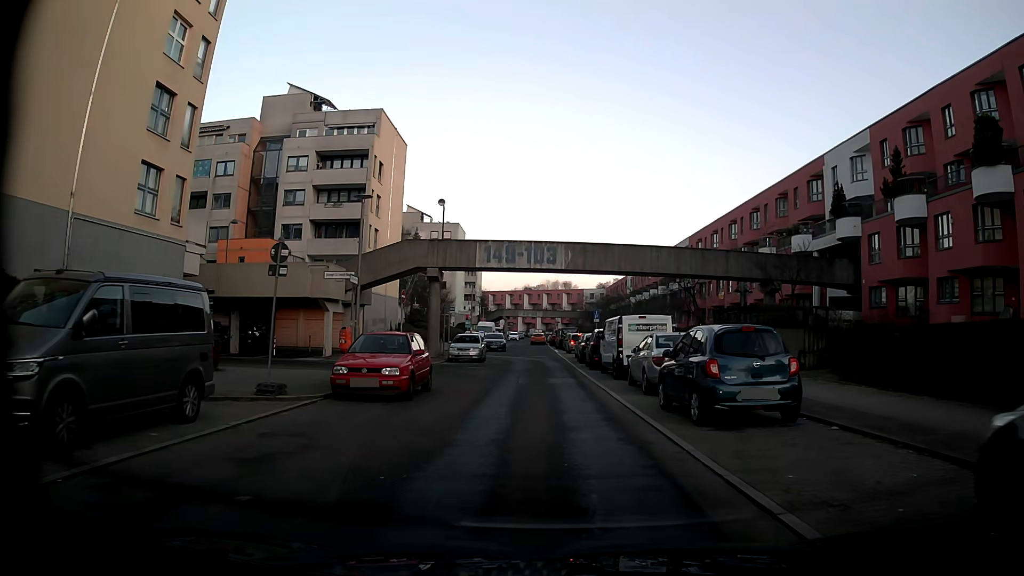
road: residential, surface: asphalt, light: Day
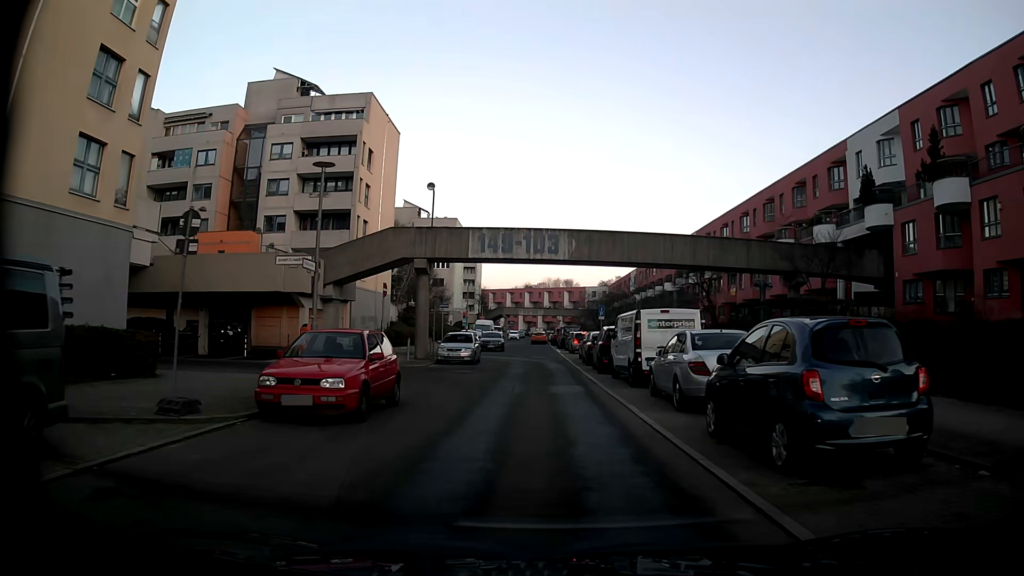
(0.0, +3.8) m; 0°
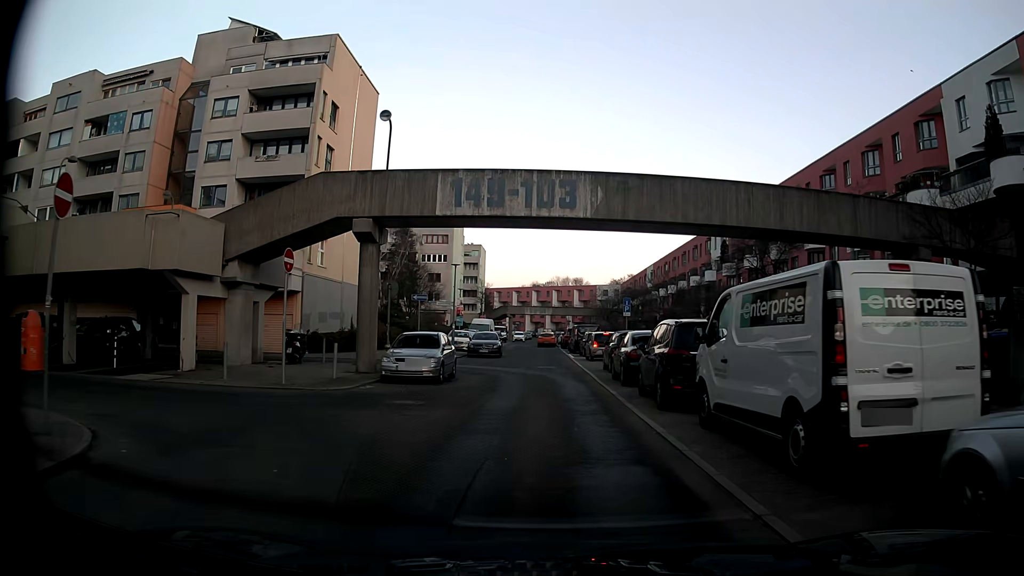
(-0.1, +11.4) m; -1°
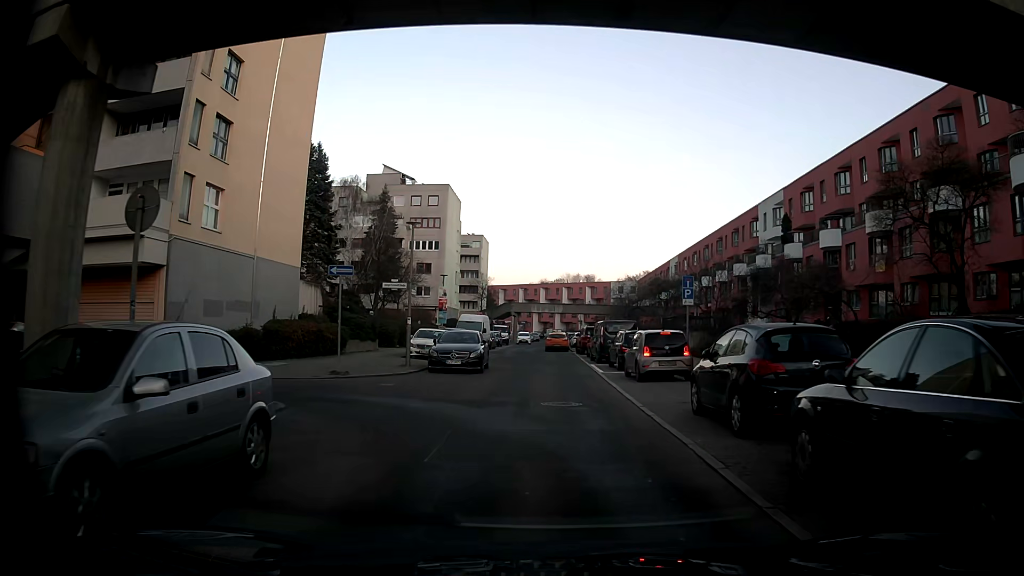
(-0.1, +15.1) m; 0°
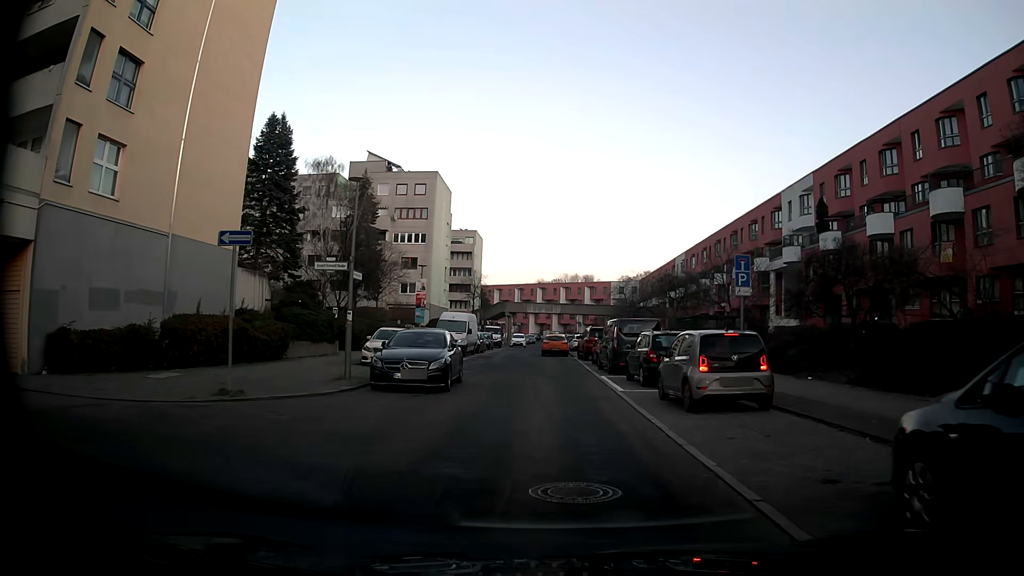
(-0.1, +7.3) m; -1°
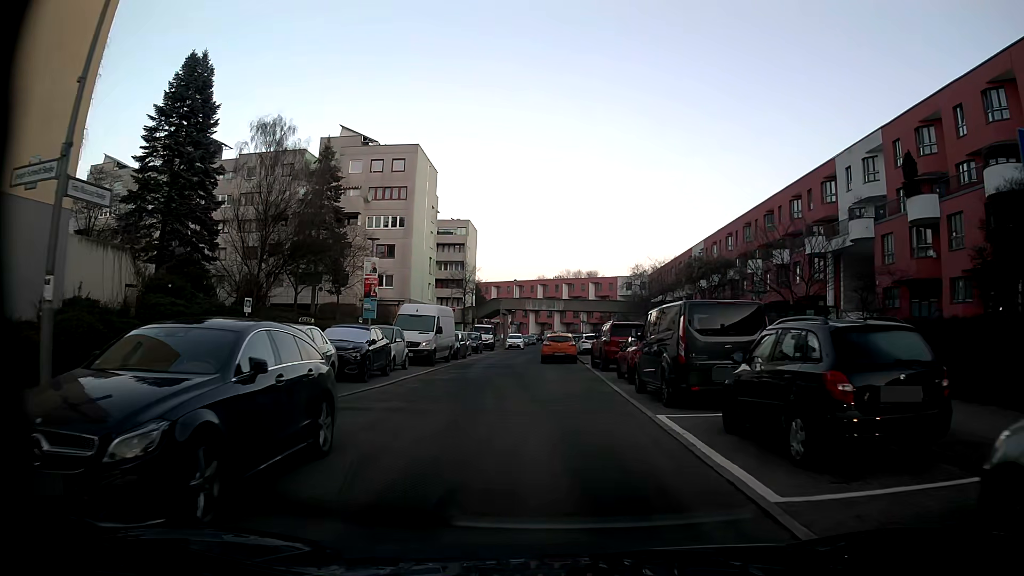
(+0.3, +11.8) m; +1°
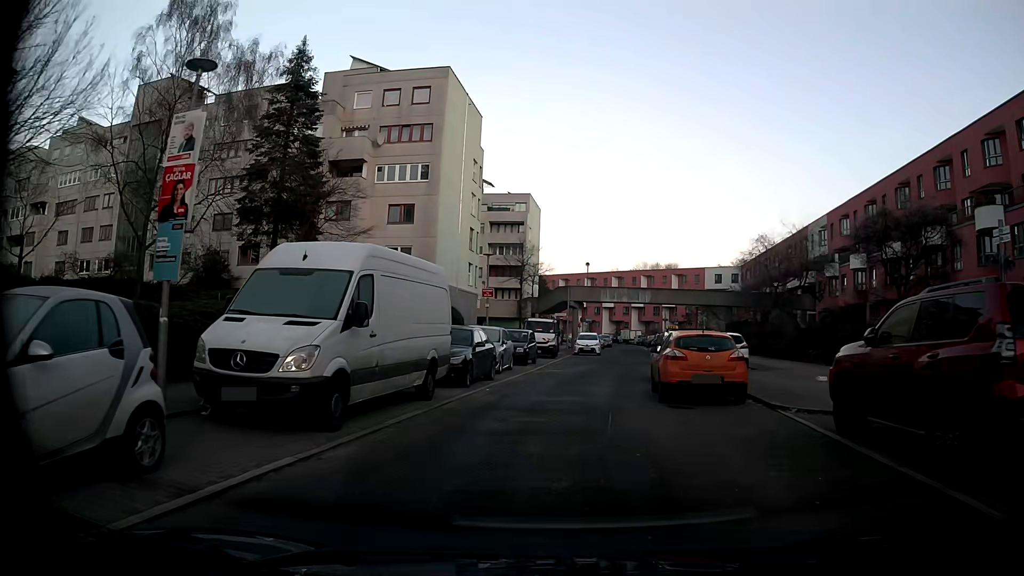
(-0.6, +19.8) m; -5°
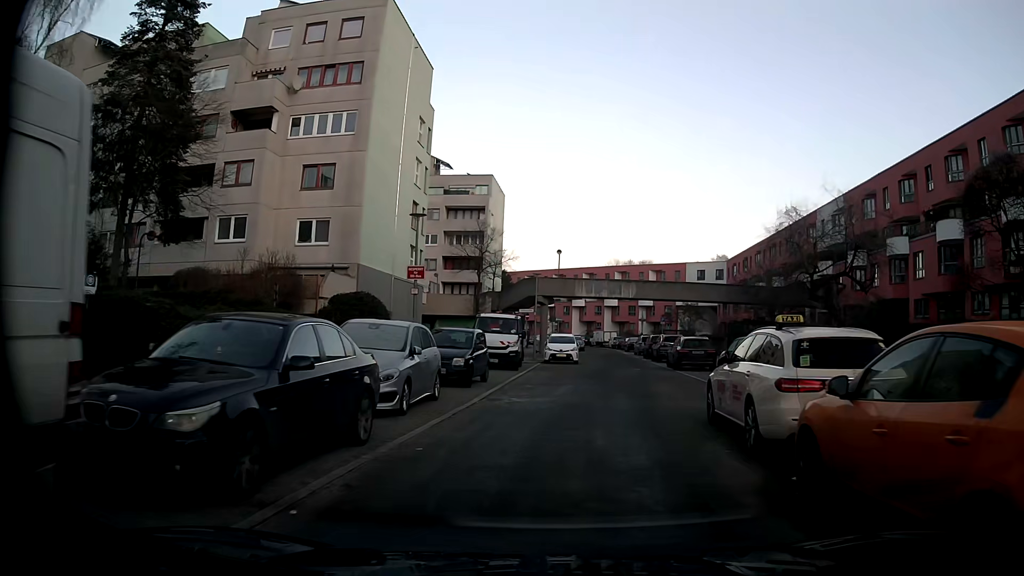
(0.0, +11.3) m; +3°
(0, +10) (+2, +20) (+3, +30) (+4, +40) (+4, +50) (+5, +60) (+5, +70) (+5, +80) (+5, +90) (+3, +99) m
